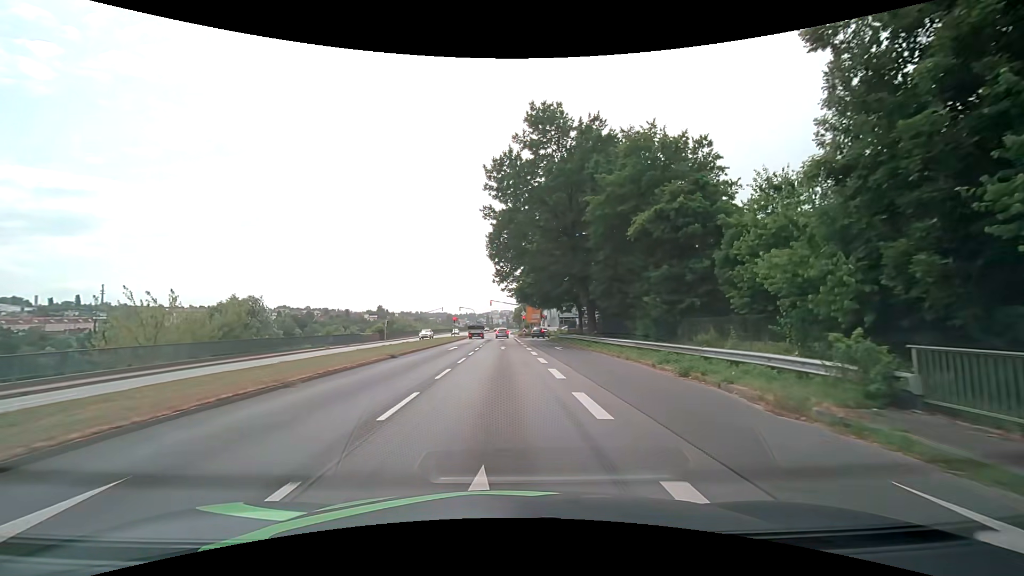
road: primary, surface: asphalt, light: Day
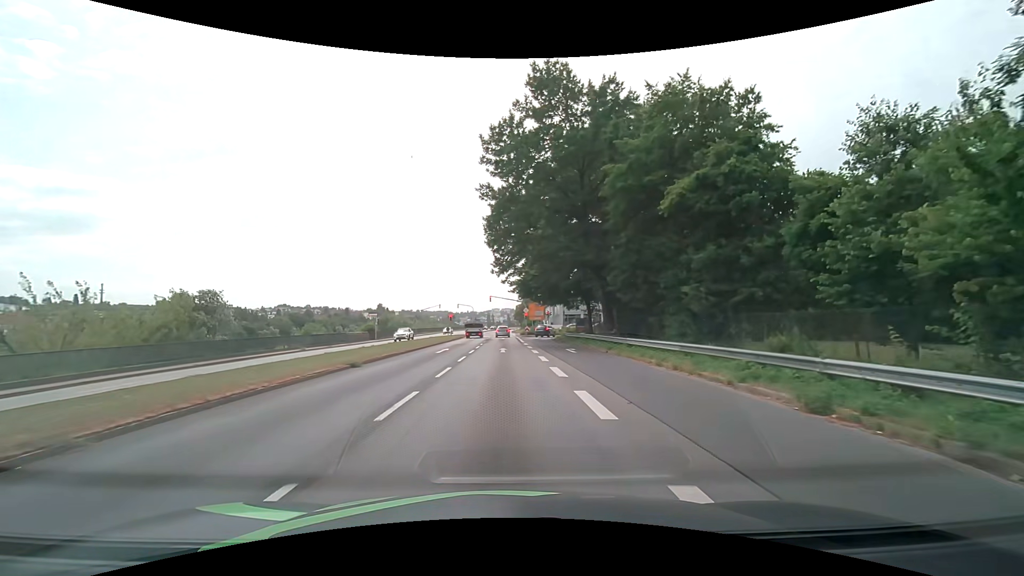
(0.0, +6.0) m; 0°
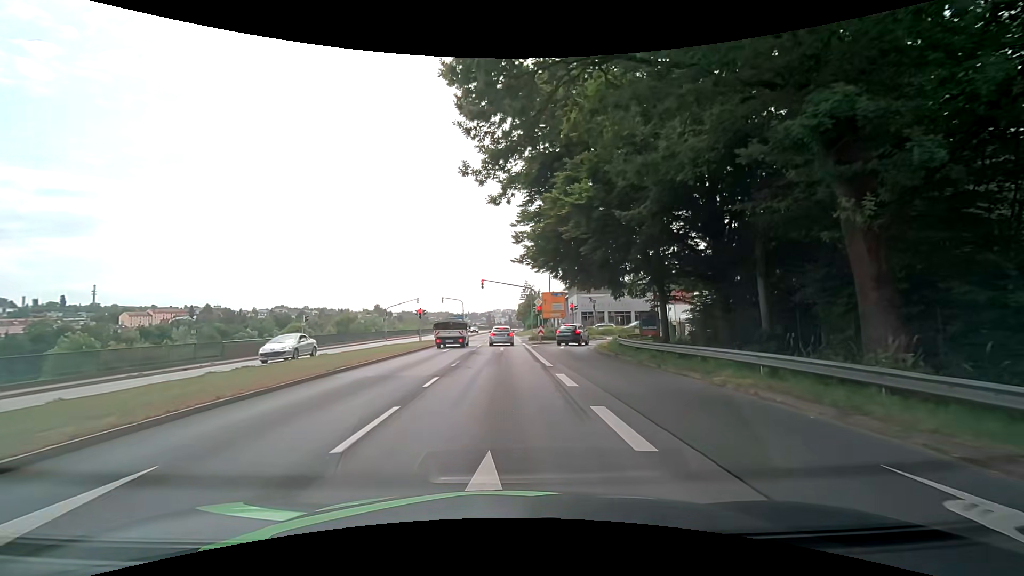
(0.0, +25.4) m; 0°
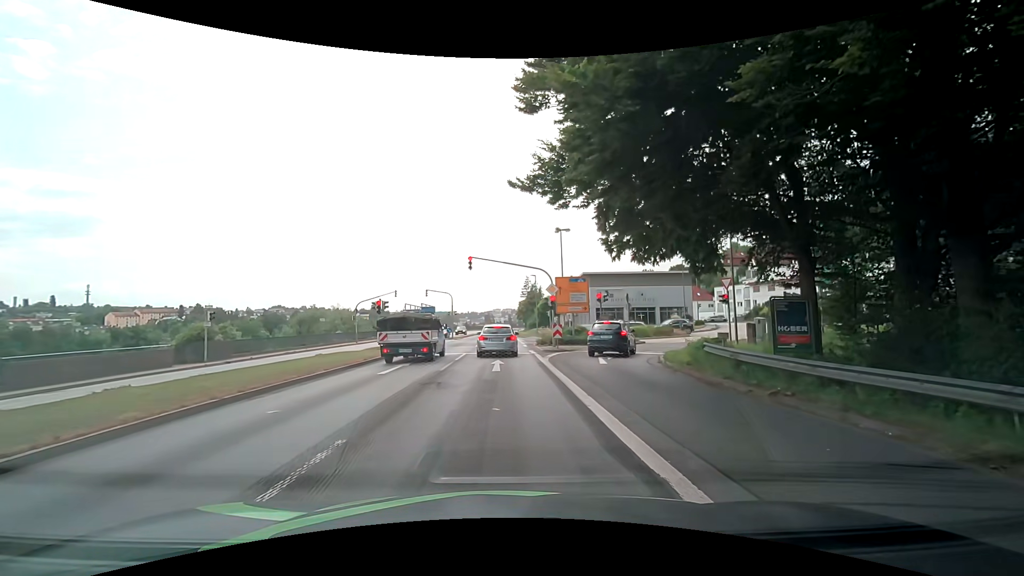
(0.0, +14.0) m; 0°
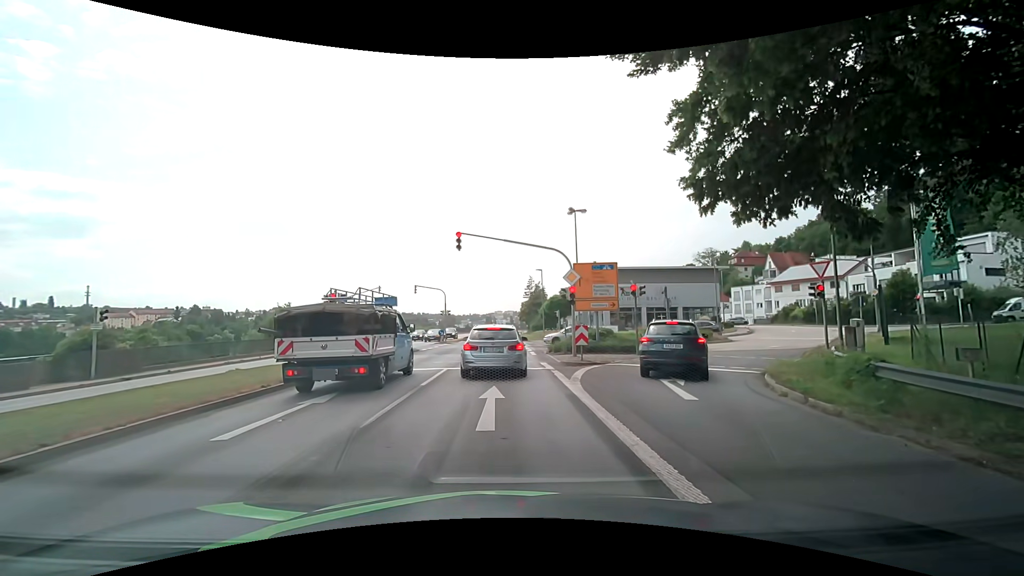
(0.0, +8.2) m; +1°
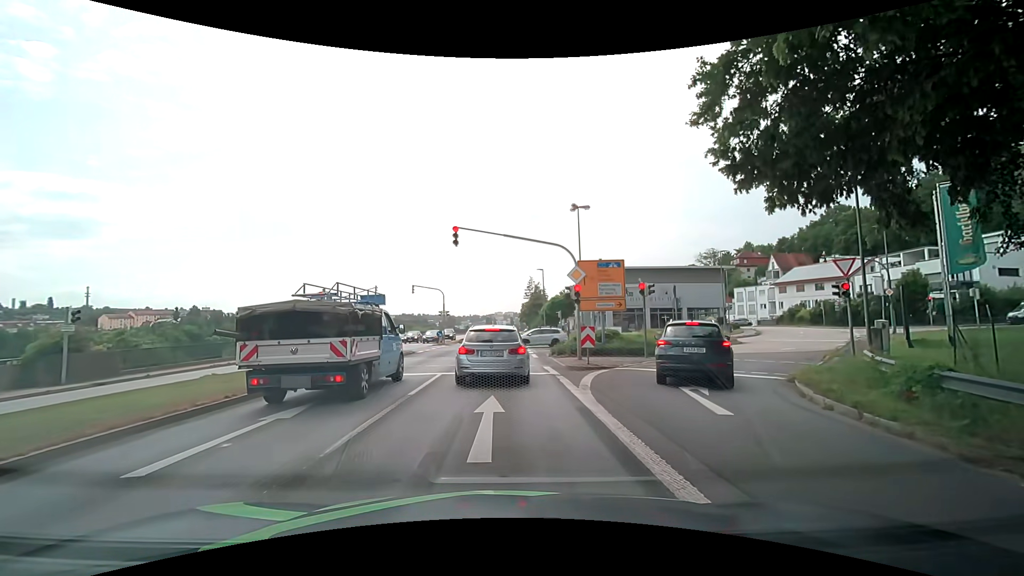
(0.0, +1.5) m; -1°
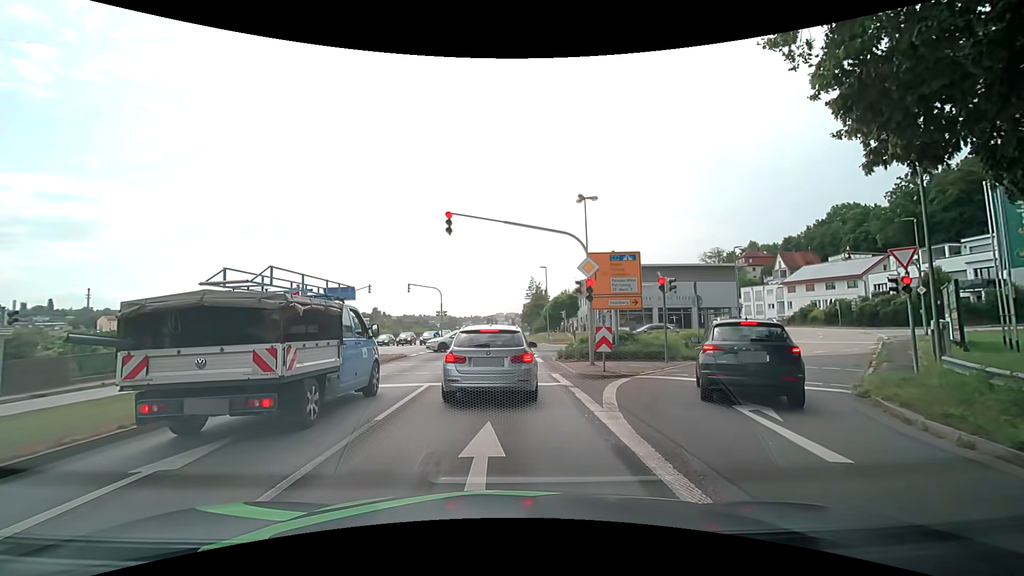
(0.0, +2.7) m; 0°
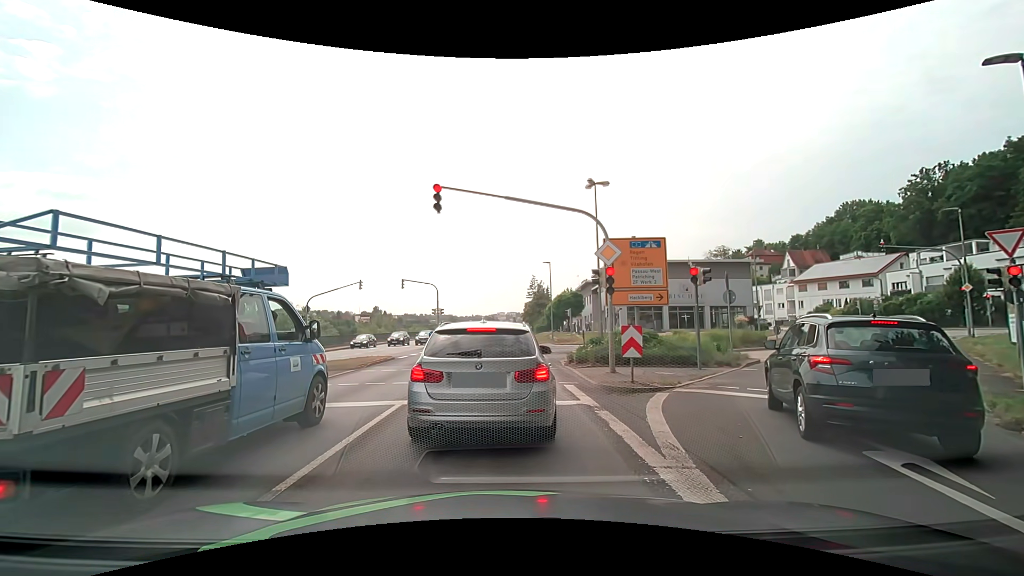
(0.0, +3.2) m; +2°
